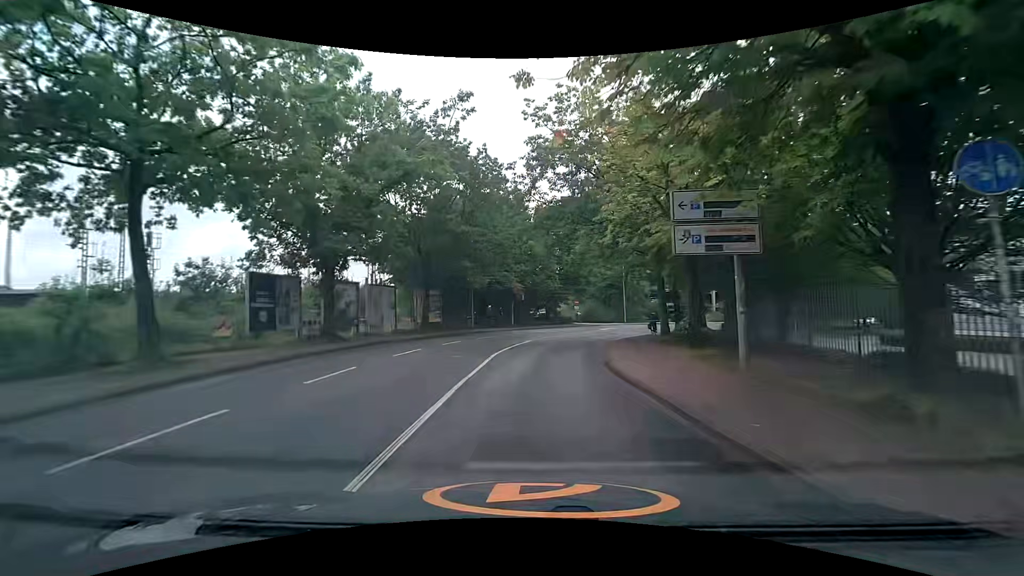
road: unclassified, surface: asphalt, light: Day
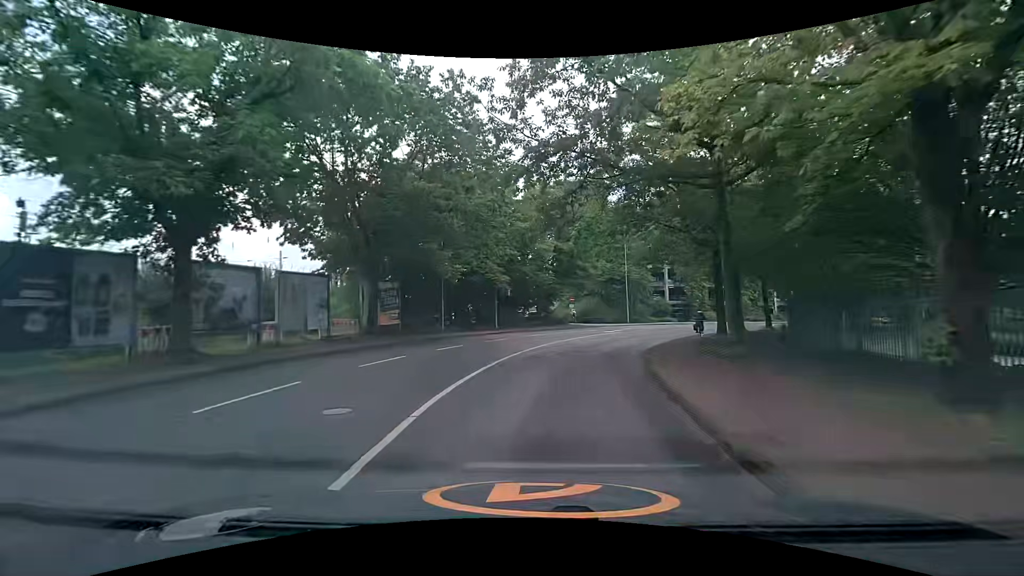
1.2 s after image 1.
(0.0, +9.9) m; 0°
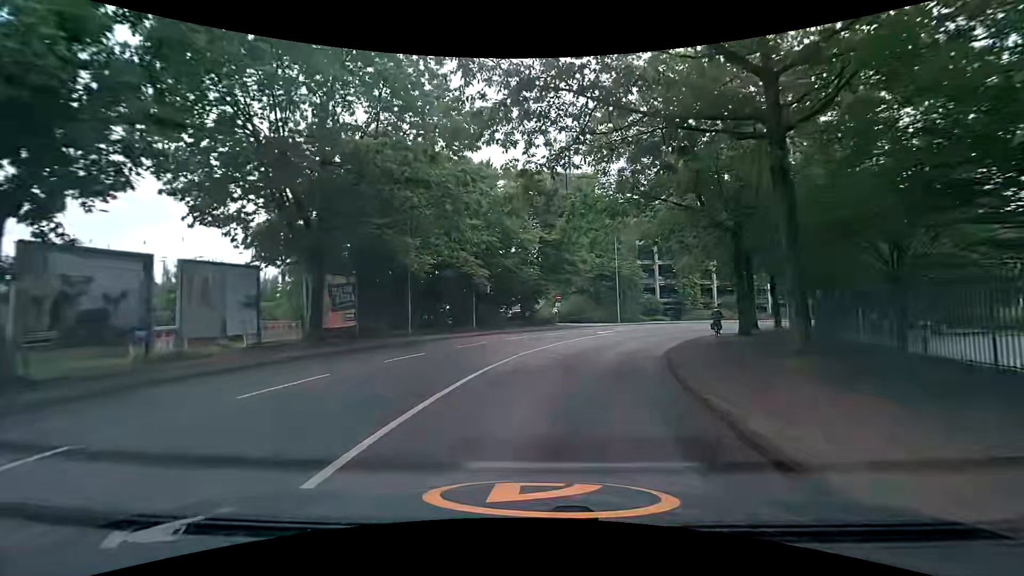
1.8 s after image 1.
(+0.2, +4.8) m; +2°
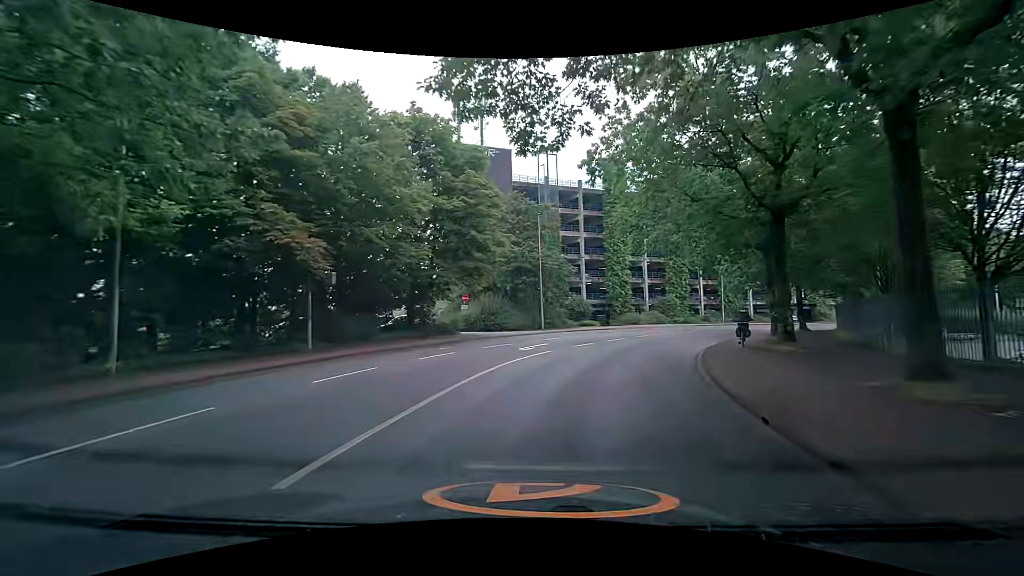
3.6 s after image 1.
(+1.2, +14.3) m; +11°
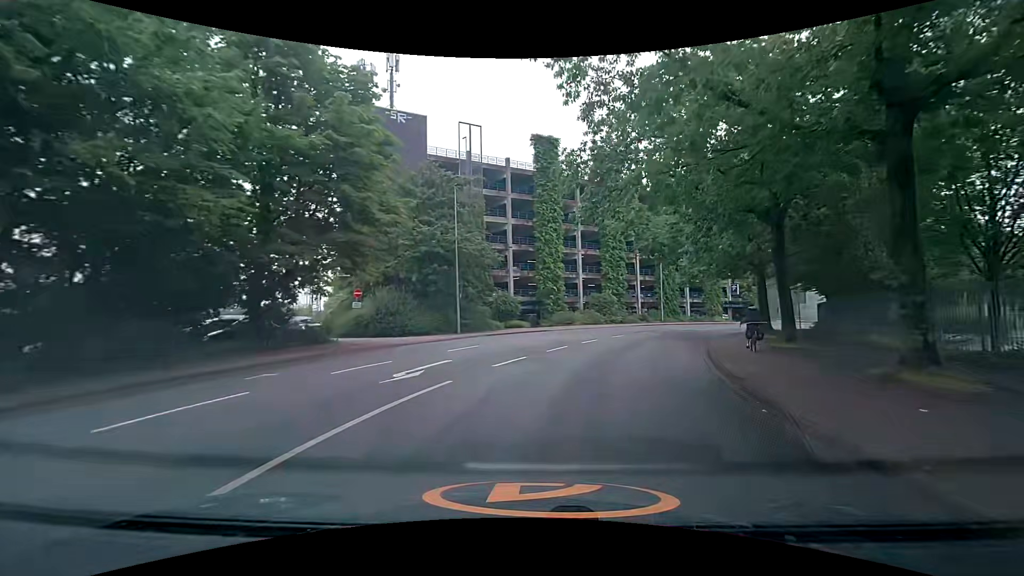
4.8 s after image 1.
(+0.5, +9.8) m; +9°
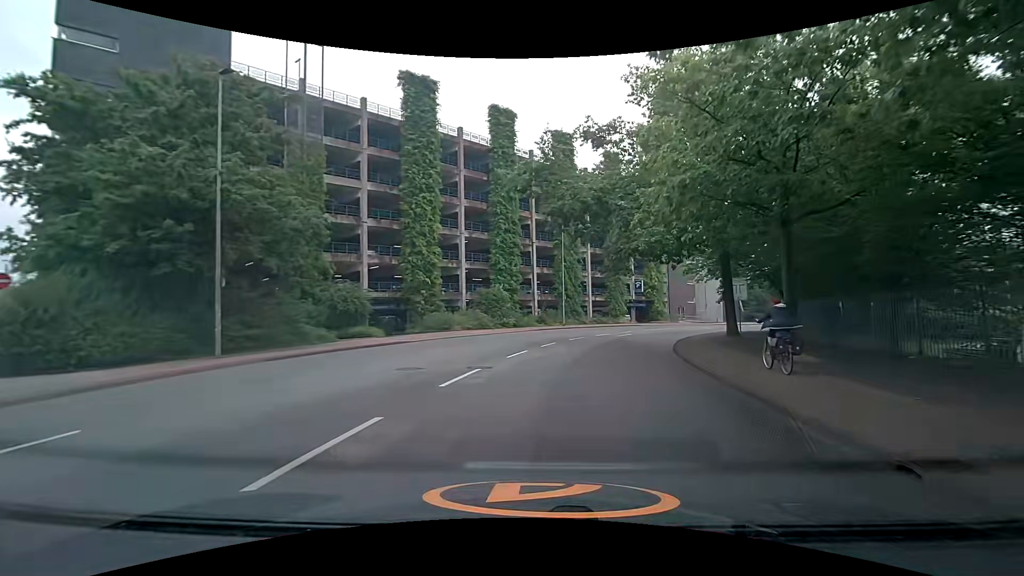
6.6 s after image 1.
(+1.3, +14.9) m; +12°
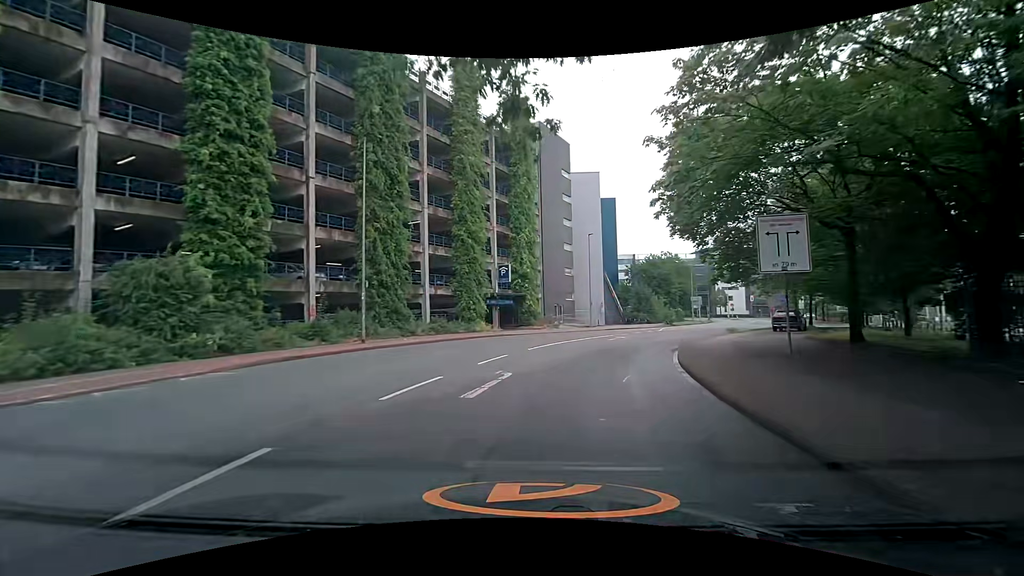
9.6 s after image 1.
(+3.8, +25.2) m; +17°
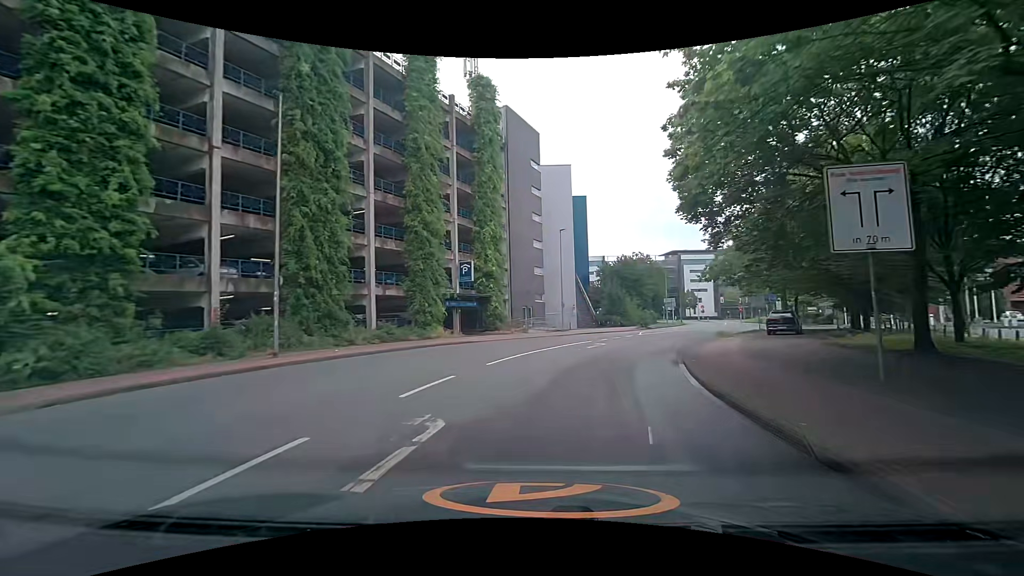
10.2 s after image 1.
(+0.1, +5.1) m; +4°
(0, +10) (+2, +20) (+5, +29) (+10, +38) (+15, +47) (+19, +56) (+24, +65) (+29, +73) (+33, +82) (+37, +92) m
